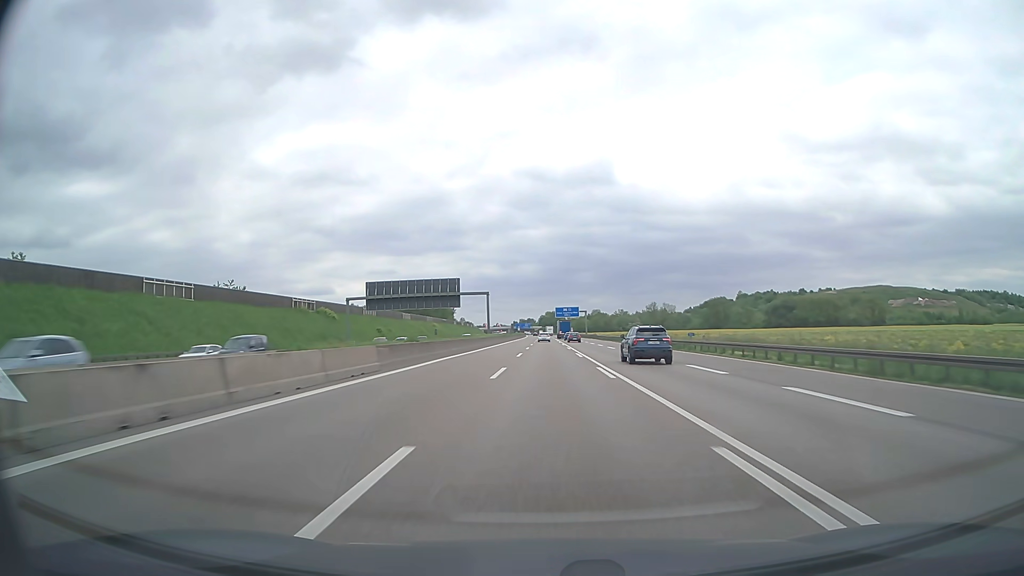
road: motorway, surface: asphalt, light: Day
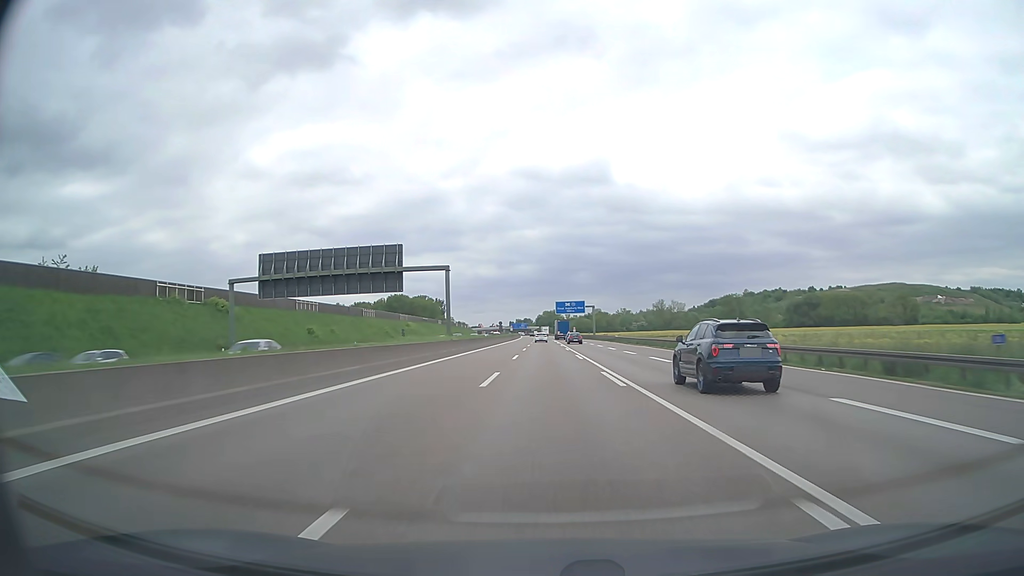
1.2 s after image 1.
(0.0, +39.0) m; 0°
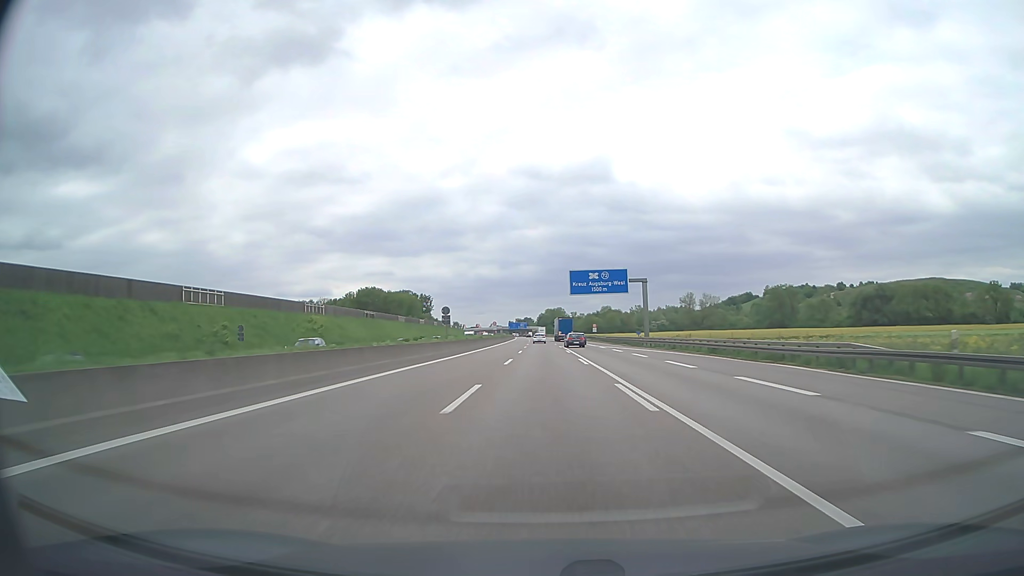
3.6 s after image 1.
(+0.1, +77.9) m; 0°
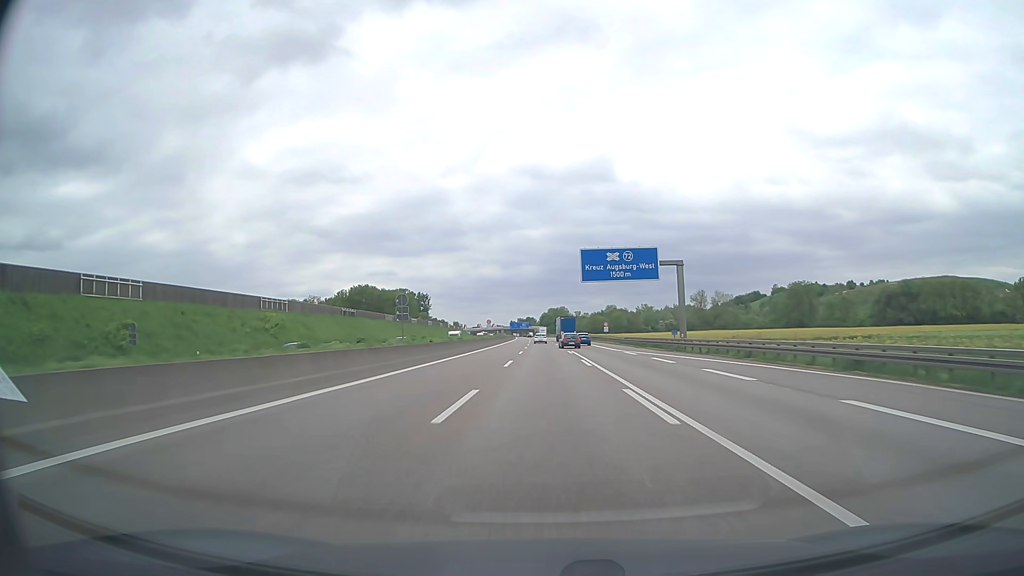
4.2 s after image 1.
(0.0, +19.4) m; 0°
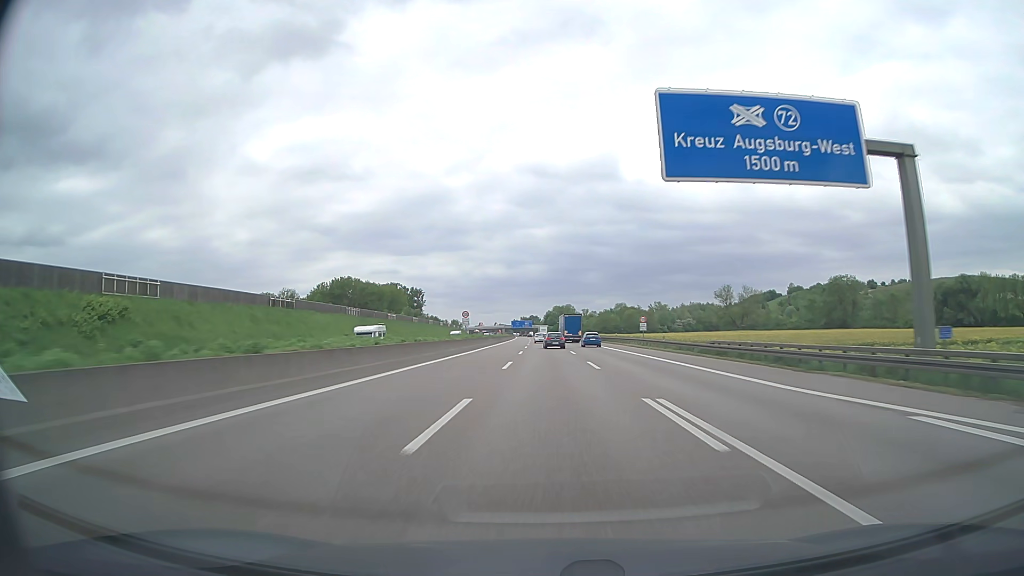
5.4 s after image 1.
(-0.2, +38.8) m; 0°
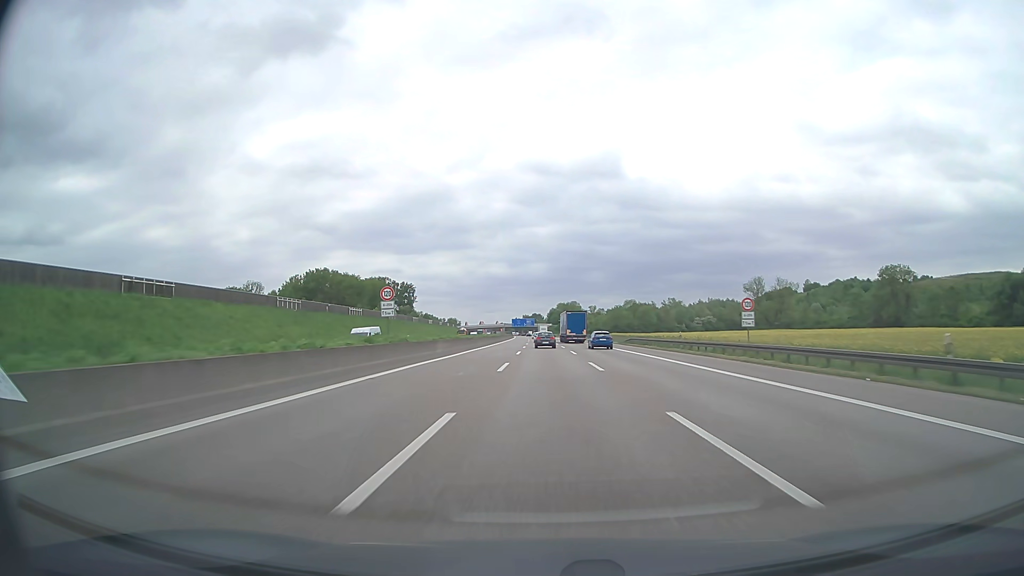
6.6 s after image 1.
(-0.1, +38.6) m; 0°
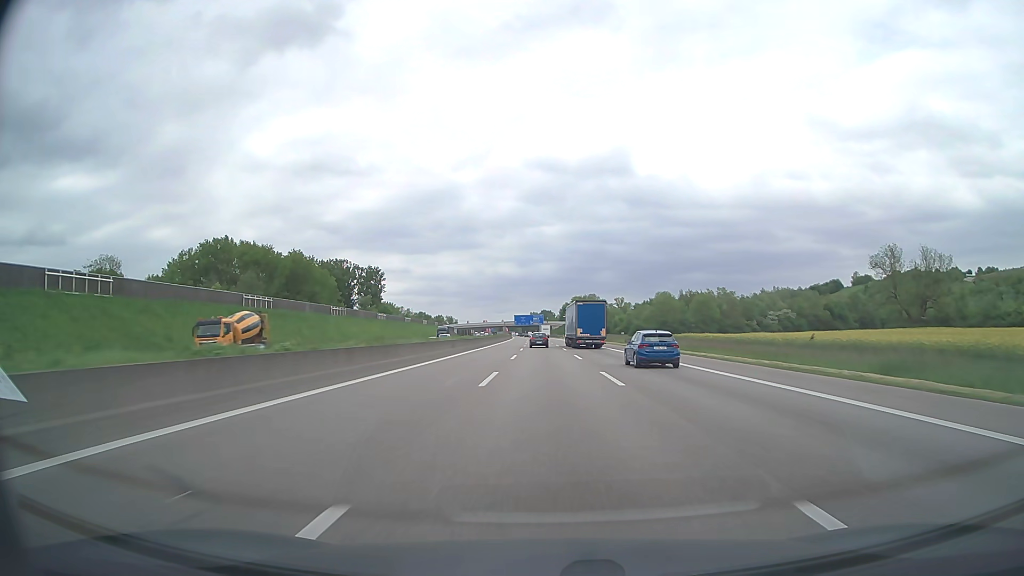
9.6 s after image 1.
(-0.7, +96.4) m; -1°
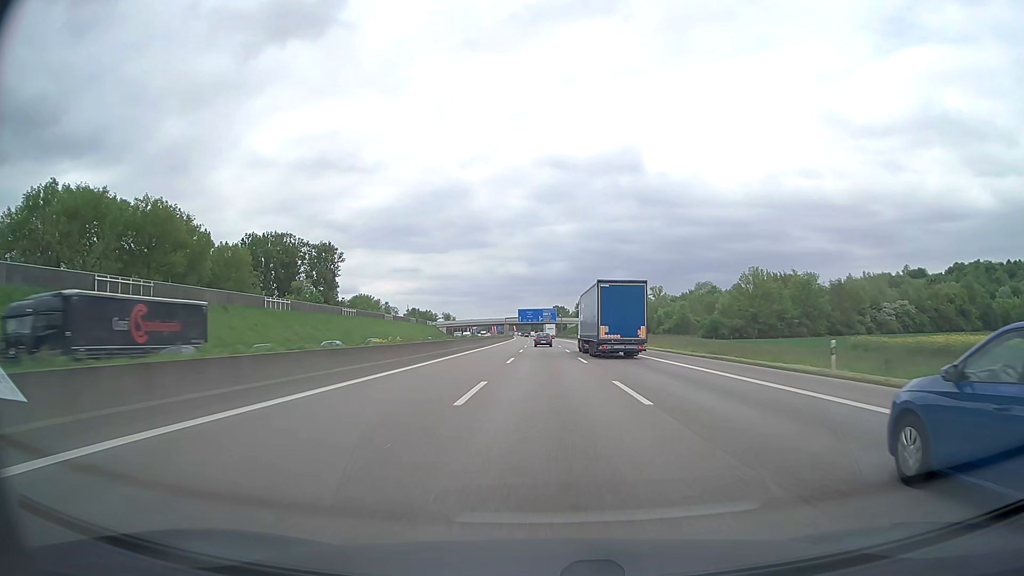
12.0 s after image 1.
(-0.6, +76.9) m; -1°
(0, +10) (0, +20) (0, +30) (0, +40) (0, +50) (0, +60) (0, +70) (-1, +80) (-1, +90) (-1, +100) m
